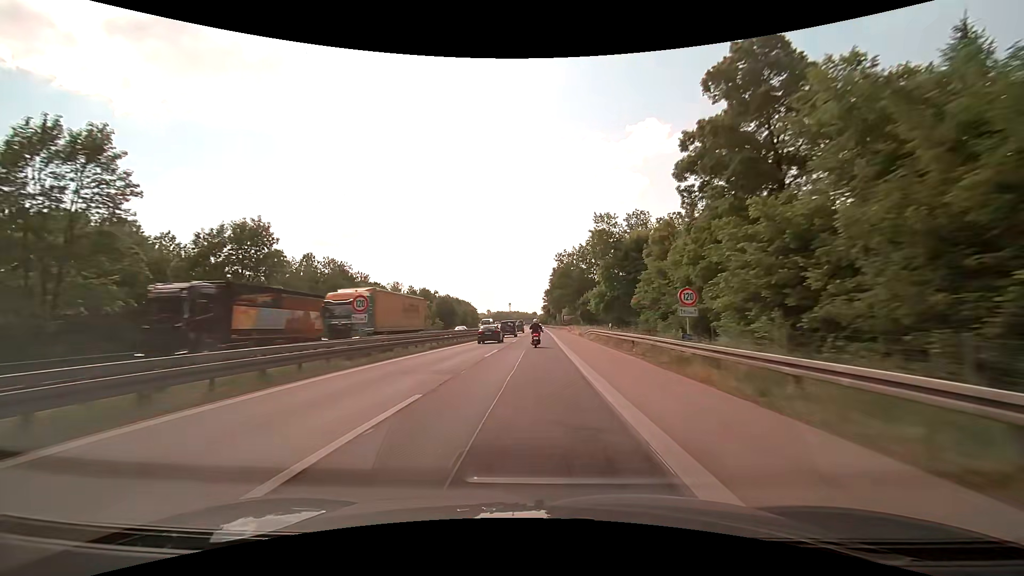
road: motorway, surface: asphalt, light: Day
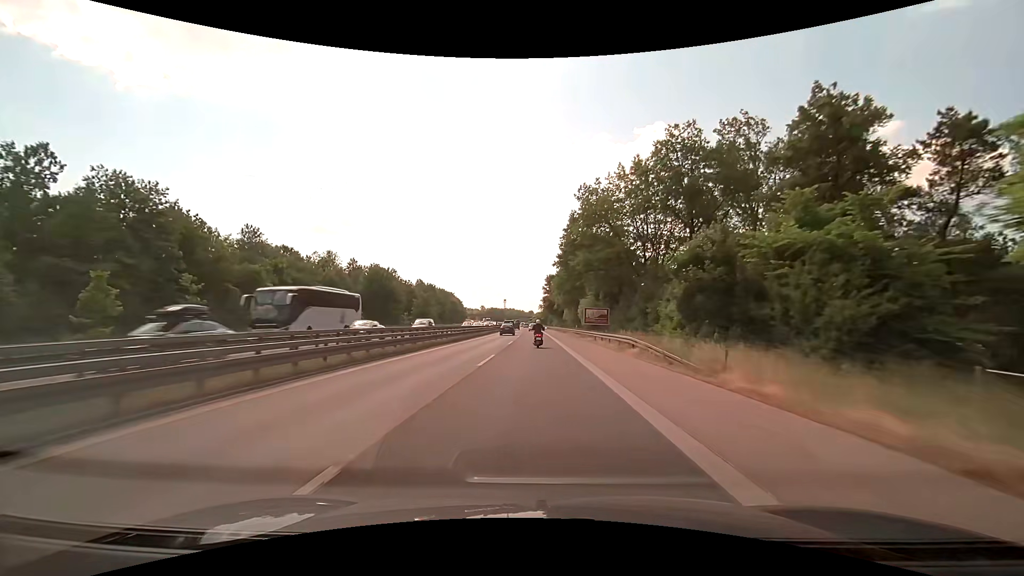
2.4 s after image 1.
(+0.1, +58.8) m; 0°
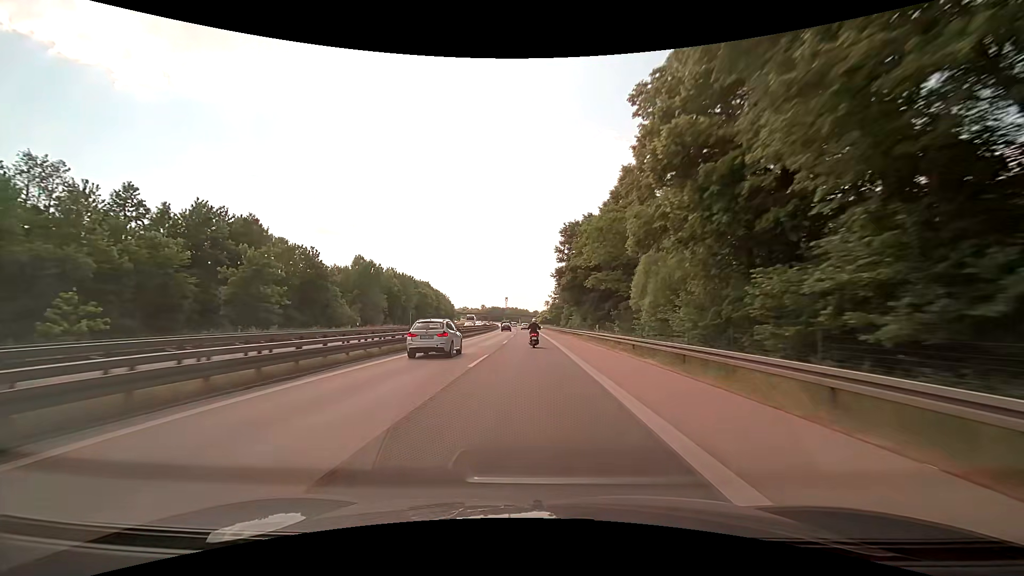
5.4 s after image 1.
(-0.2, +73.7) m; 0°
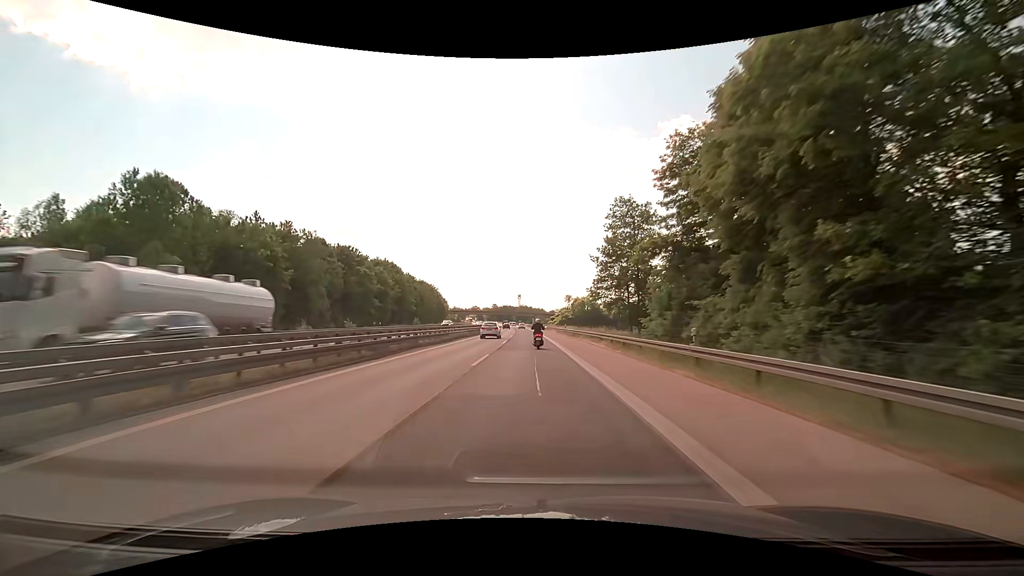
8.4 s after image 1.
(-1.3, +73.0) m; -2°
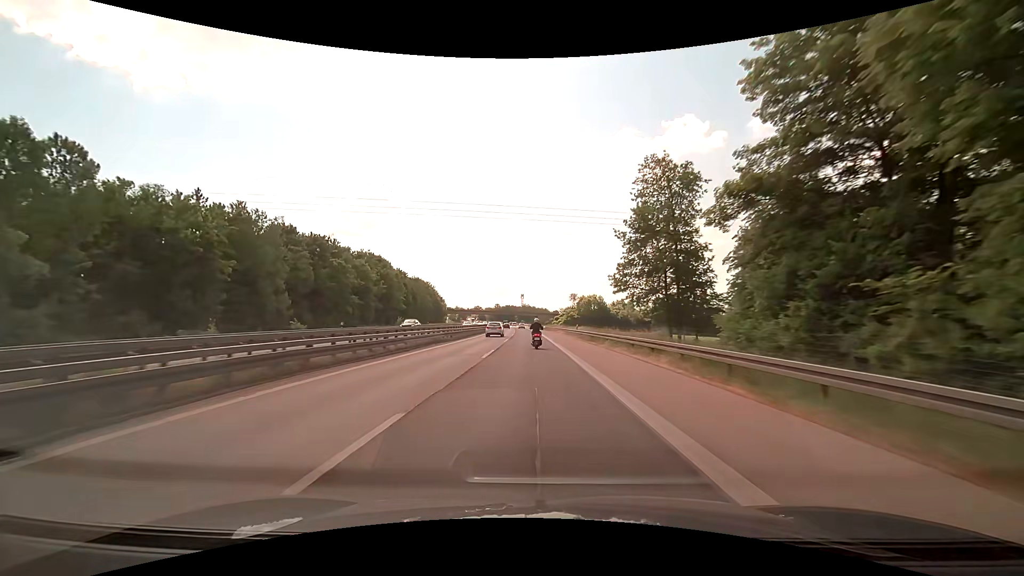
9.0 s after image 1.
(0.0, +14.5) m; 0°
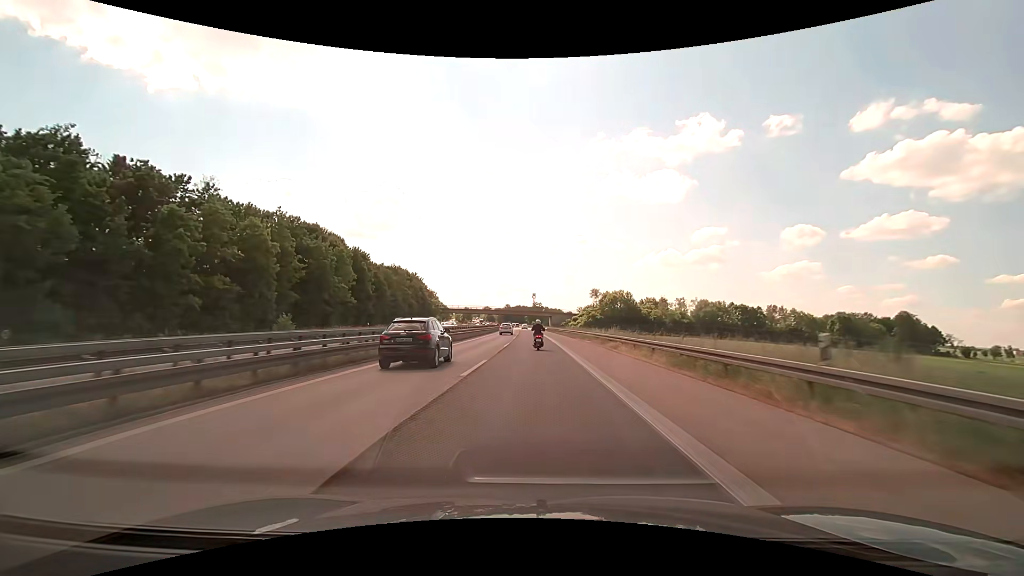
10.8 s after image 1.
(-0.5, +43.3) m; -1°
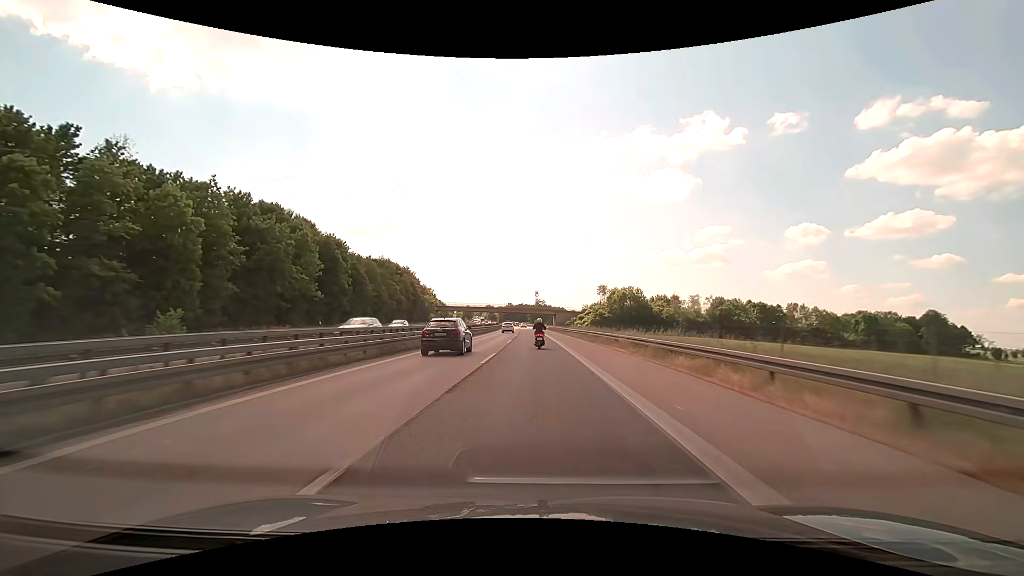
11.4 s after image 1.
(-0.1, +14.4) m; 0°
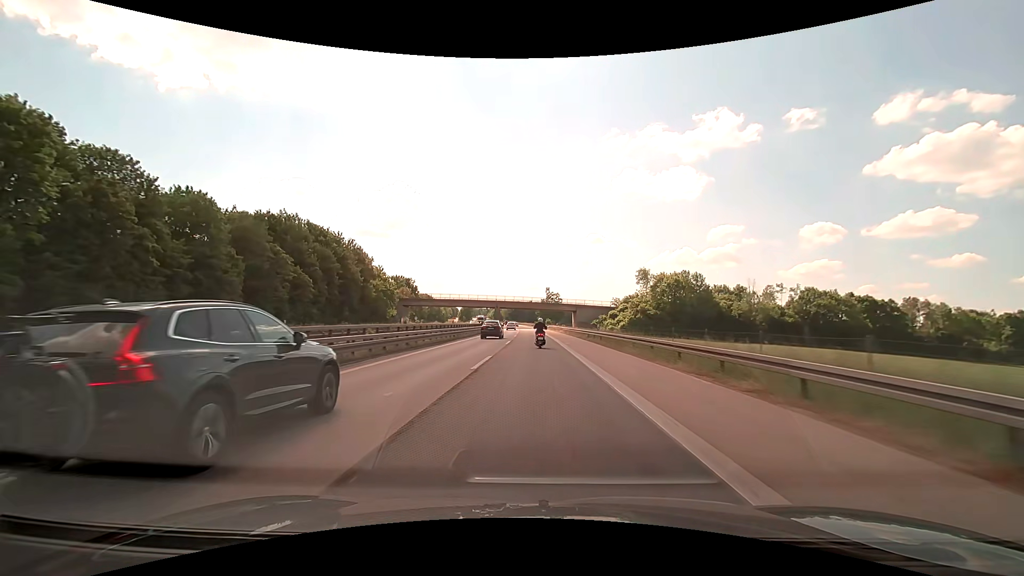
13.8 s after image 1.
(-0.5, +57.3) m; -1°
(0, +10) (0, +20) (0, +30) (0, +40) (0, +50) (-1, +60) (-1, +70) (-1, +80) (-1, +90) (-2, +100) m
